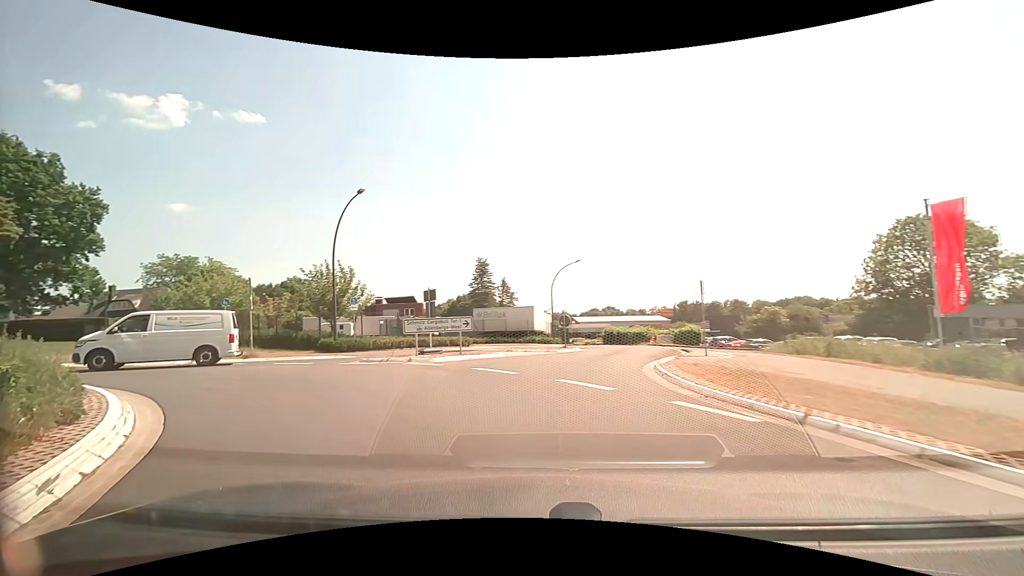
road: secondary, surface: asphalt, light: Day
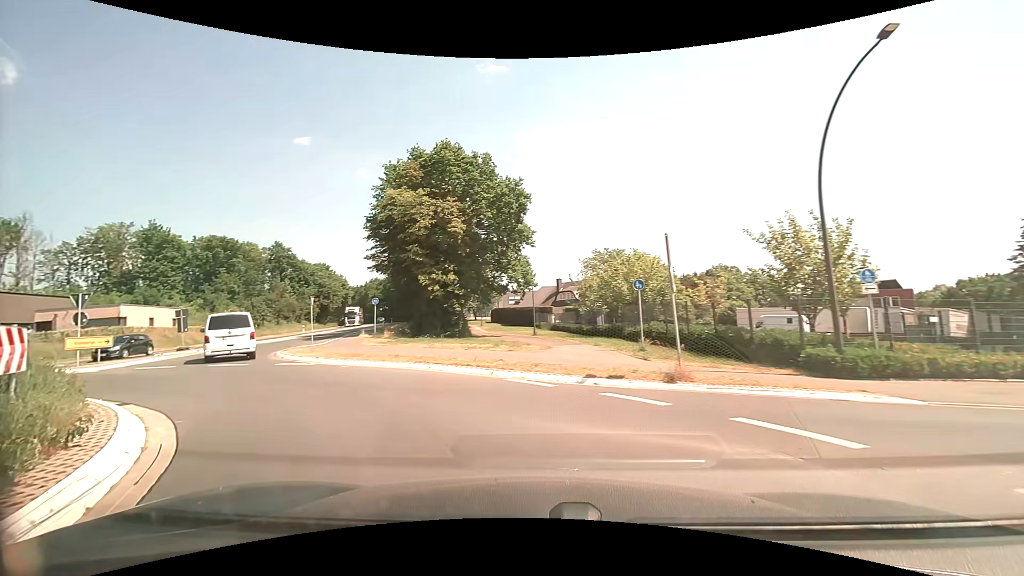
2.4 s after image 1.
(-4.7, +11.0) m; -46°
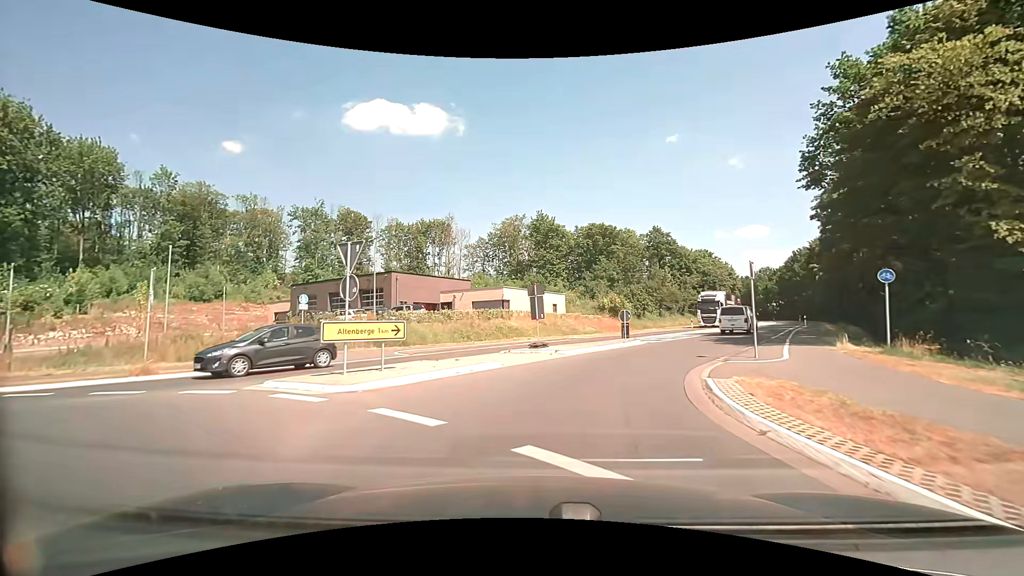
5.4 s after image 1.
(-7.7, +14.8) m; -41°
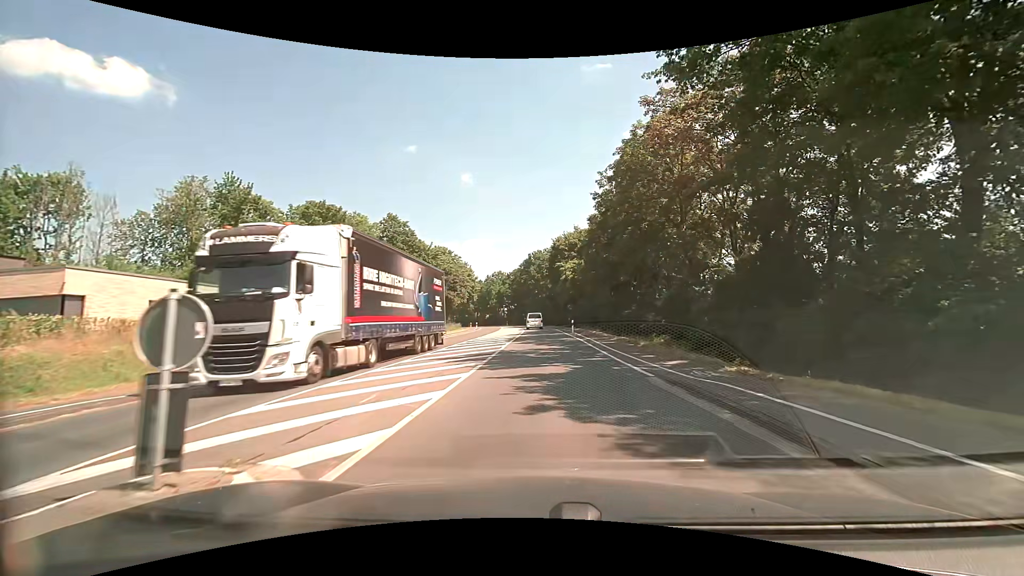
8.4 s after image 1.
(+3.9, +20.5) m; +29°
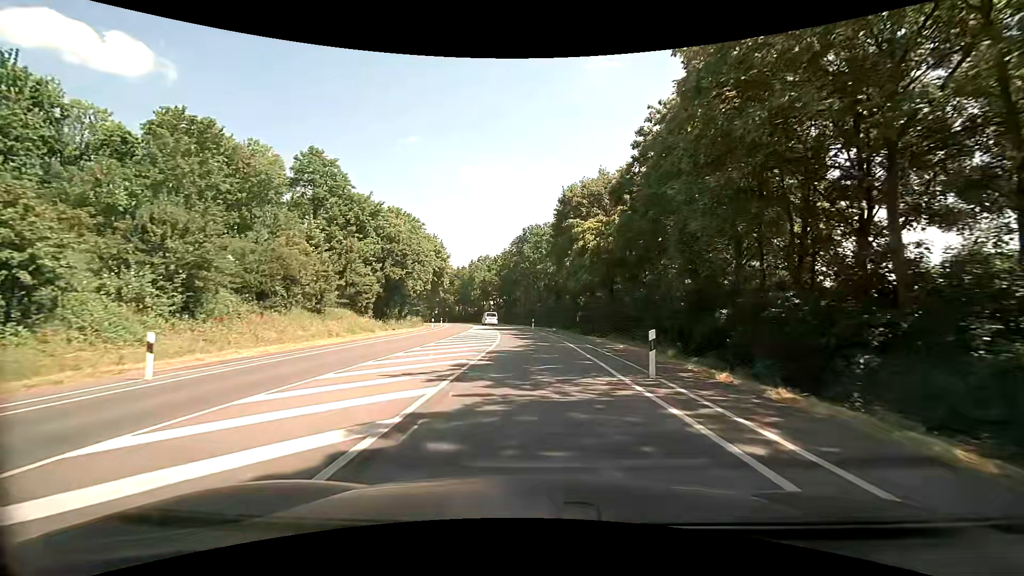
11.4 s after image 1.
(+0.6, +31.1) m; +1°
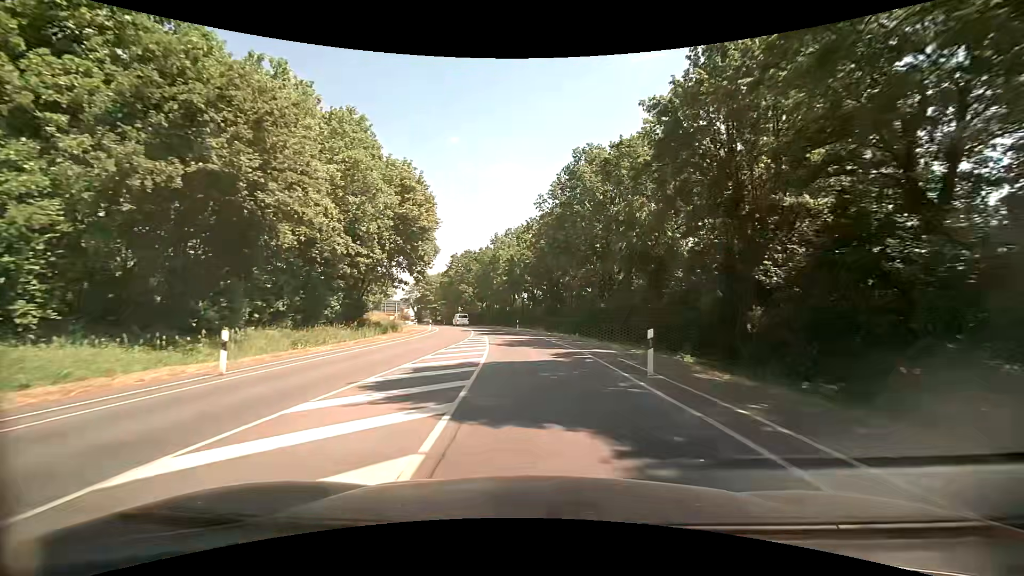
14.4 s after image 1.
(-1.4, +39.9) m; -5°
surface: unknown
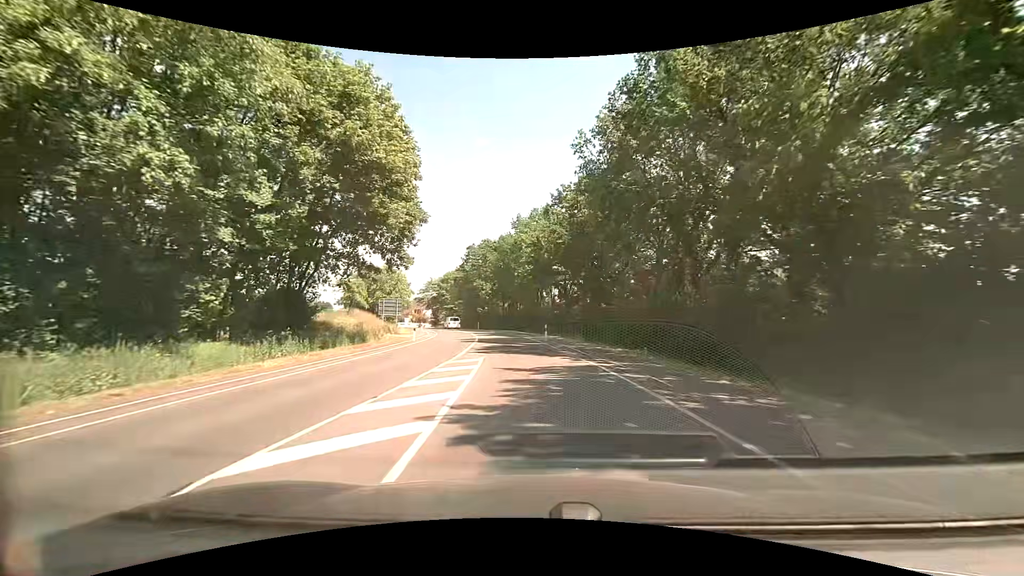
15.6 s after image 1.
(-0.4, +17.1) m; -3°
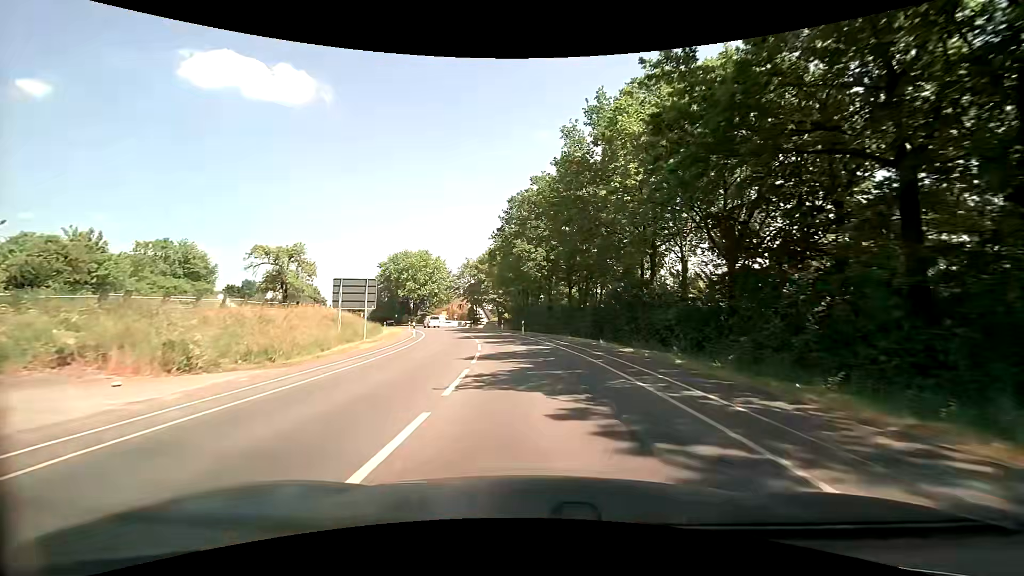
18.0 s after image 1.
(-1.9, +35.0) m; -7°
(0, +10) (-1, +20) (-2, +30) (-3, +40) (-6, +50) (-8, +59) (-11, +69) (-14, +78) (-18, +87) (-23, +96) m
